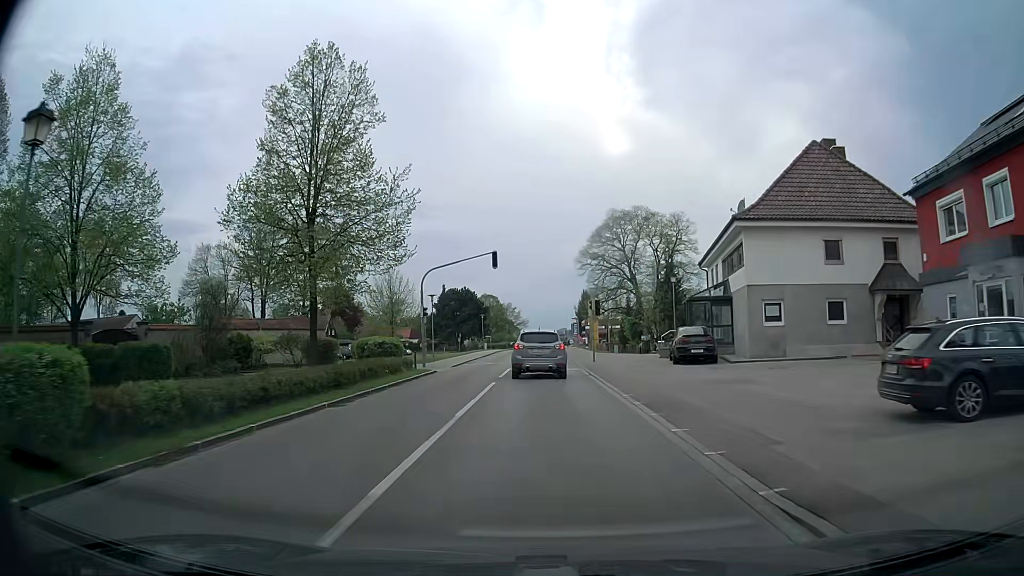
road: tertiary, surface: asphalt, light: Day
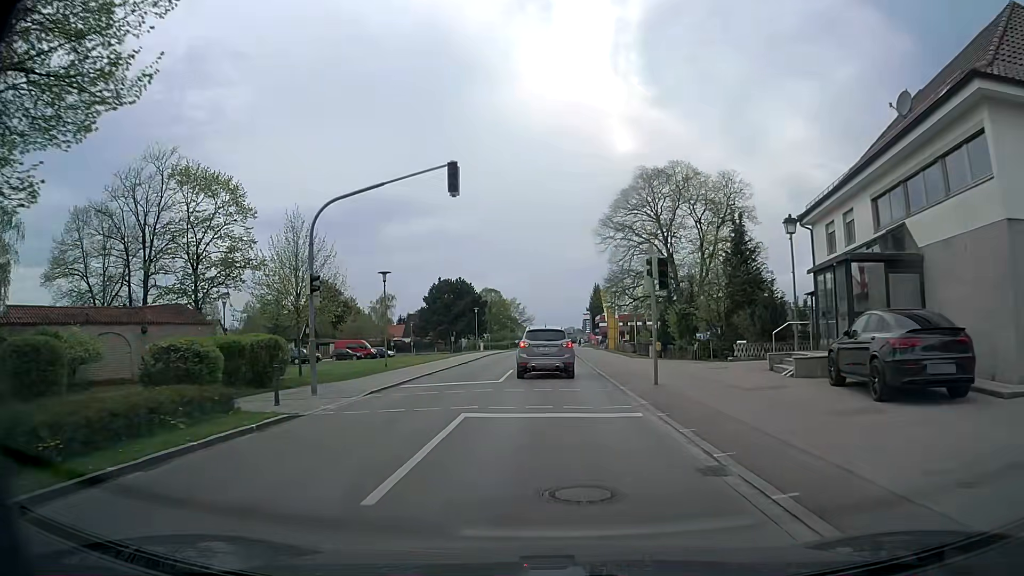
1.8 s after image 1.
(-0.1, +18.2) m; 0°
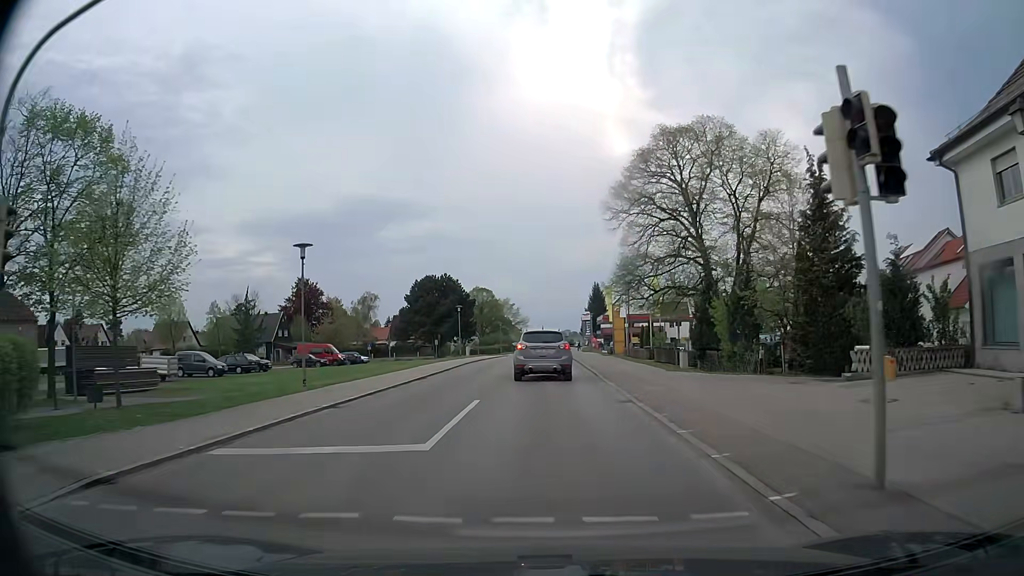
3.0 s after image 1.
(0.0, +12.1) m; 0°
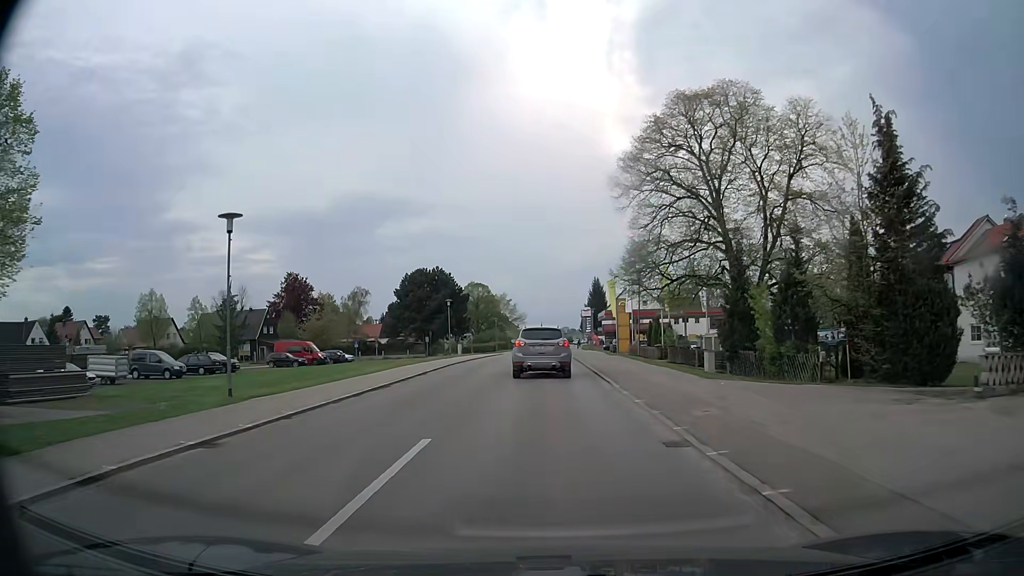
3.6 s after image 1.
(0.0, +5.9) m; 0°
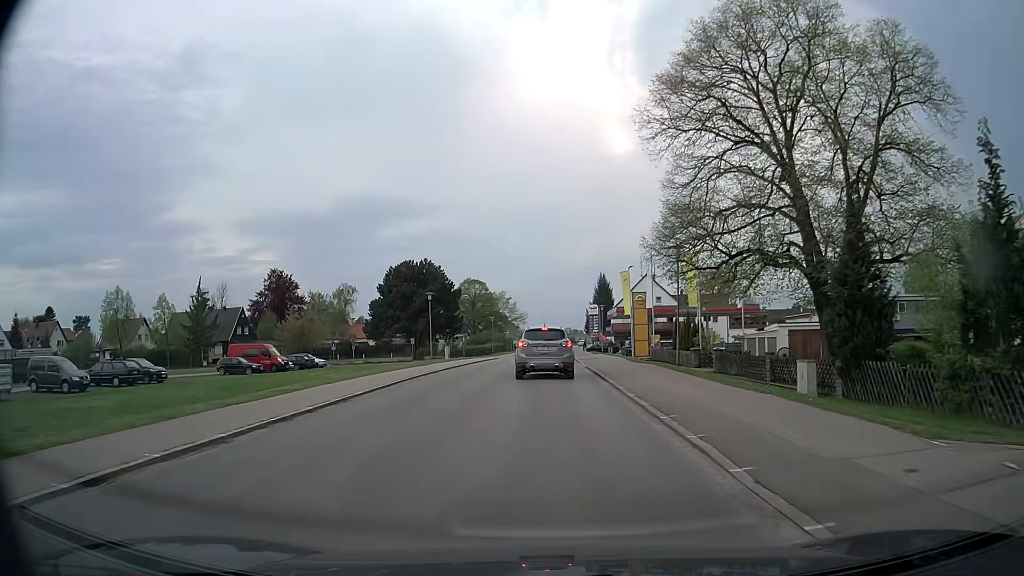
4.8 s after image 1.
(+0.1, +10.9) m; 0°
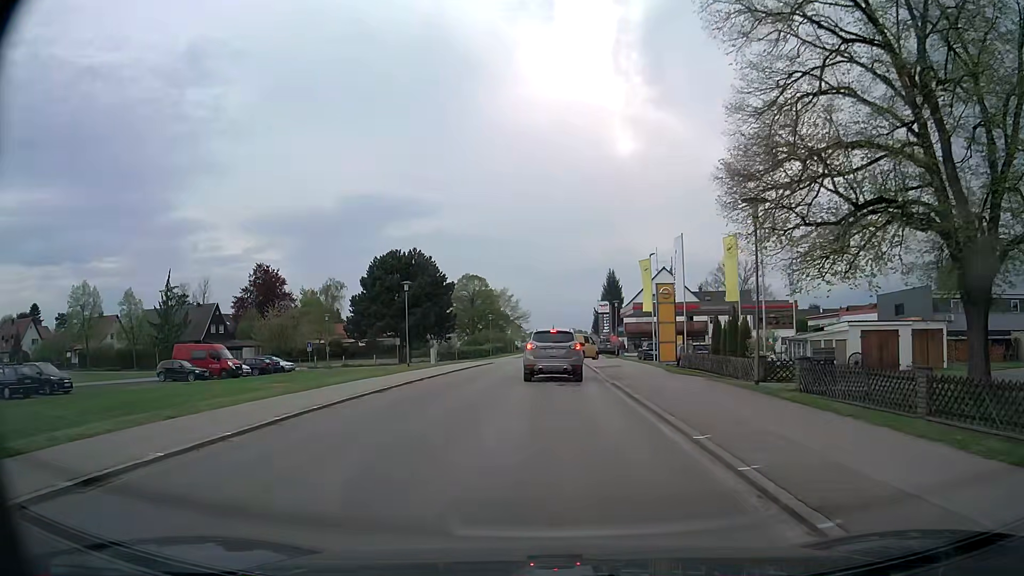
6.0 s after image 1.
(0.0, +10.0) m; 0°
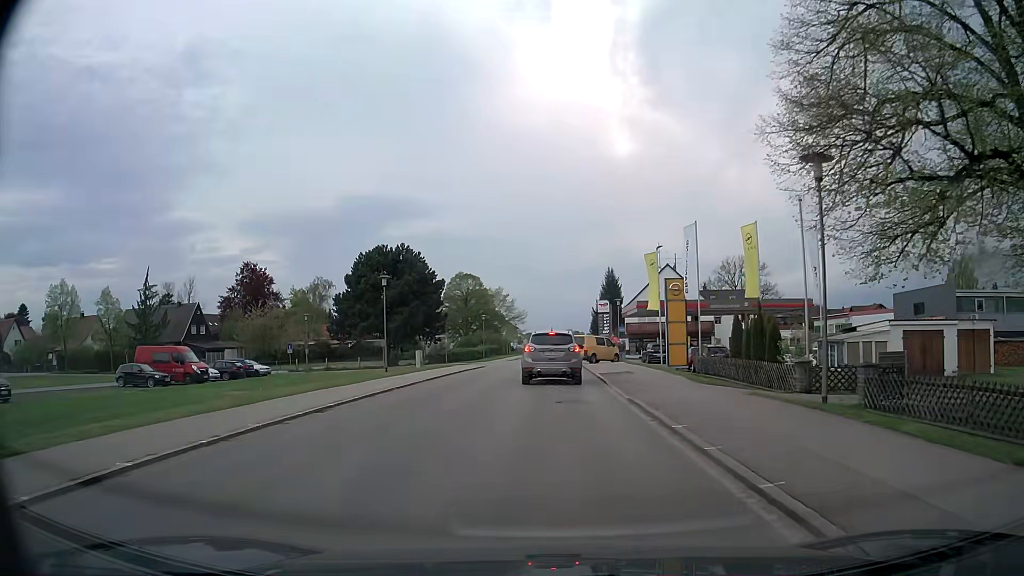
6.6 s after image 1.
(0.0, +4.7) m; 0°
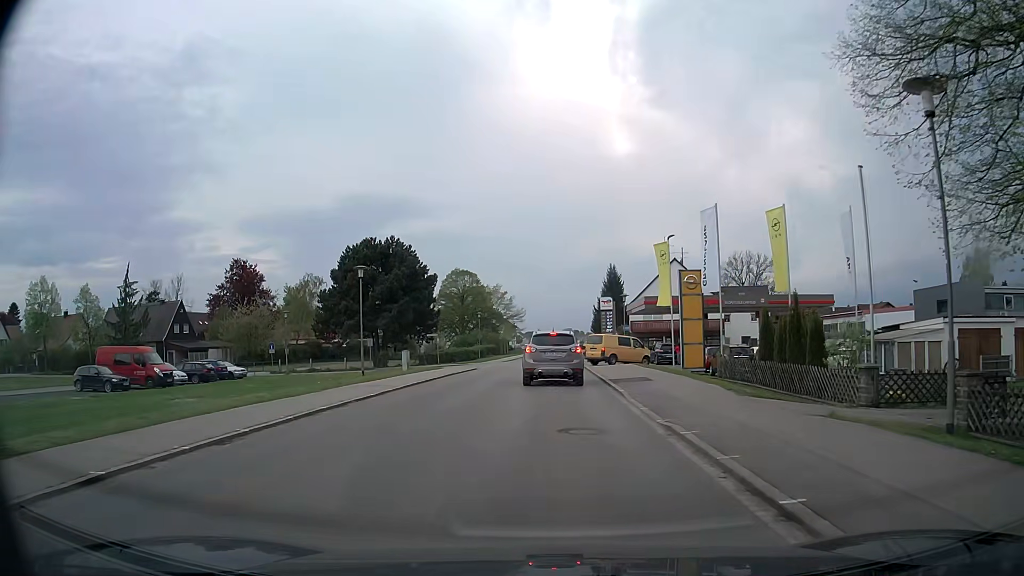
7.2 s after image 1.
(0.0, +4.6) m; 0°
